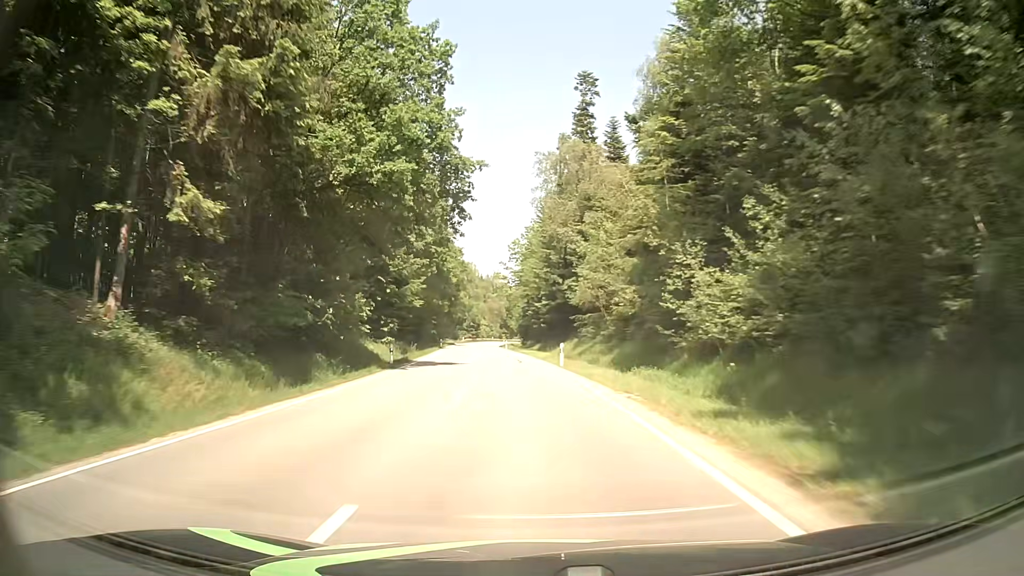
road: tertiary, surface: asphalt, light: Day
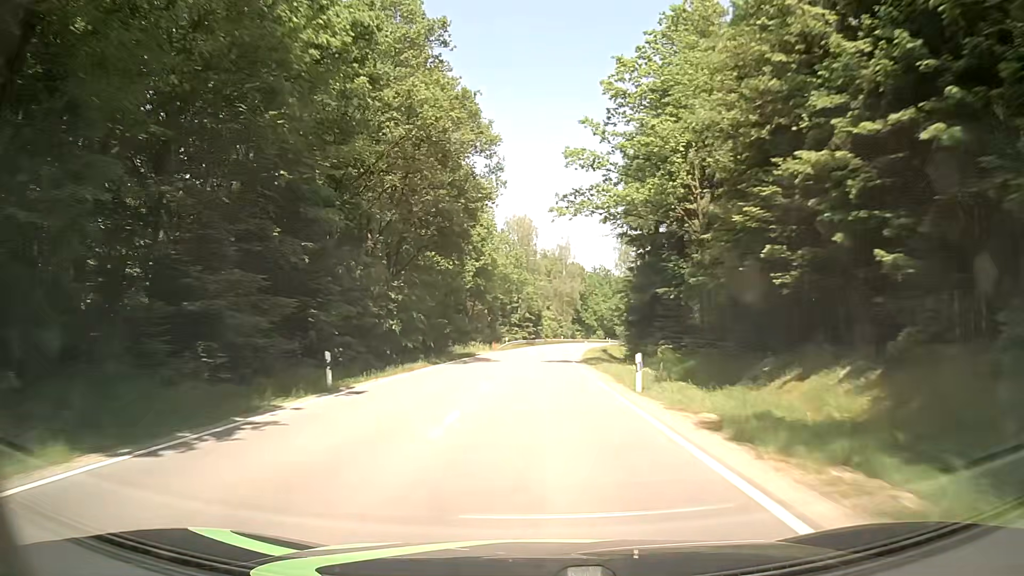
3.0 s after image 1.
(-4.6, +64.6) m; -6°
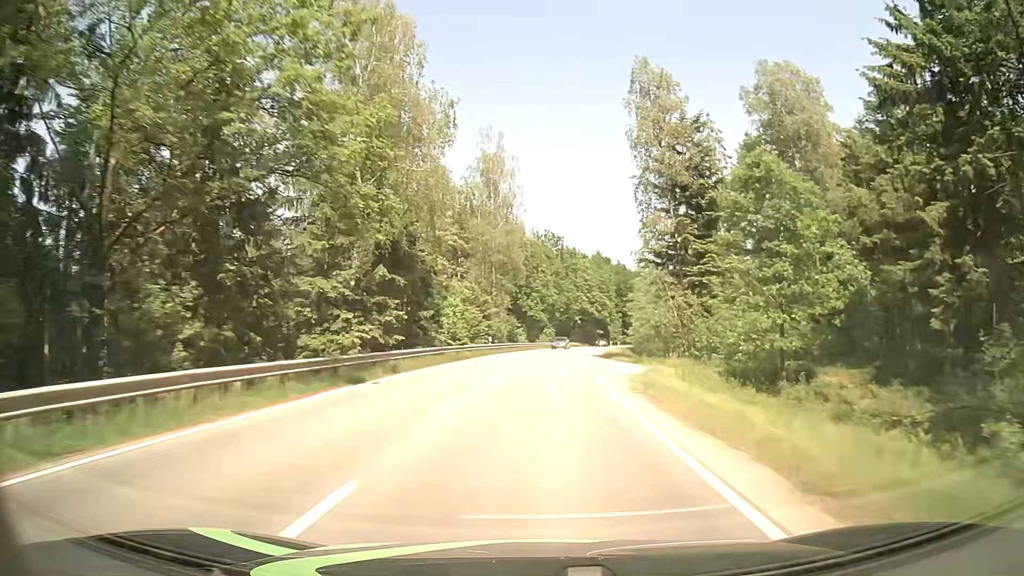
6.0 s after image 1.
(+2.3, +66.9) m; +6°
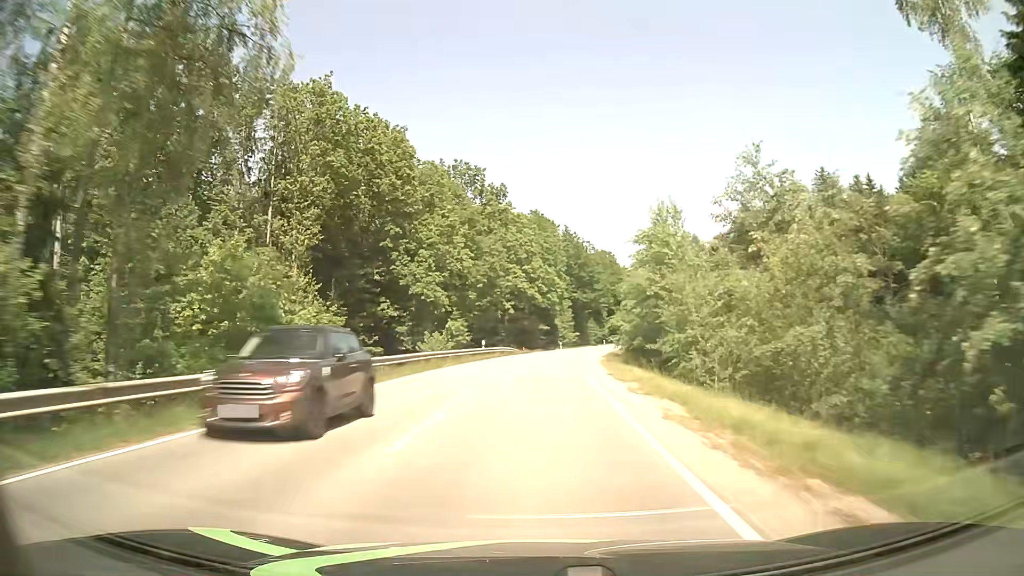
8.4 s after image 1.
(+2.9, +54.0) m; +6°
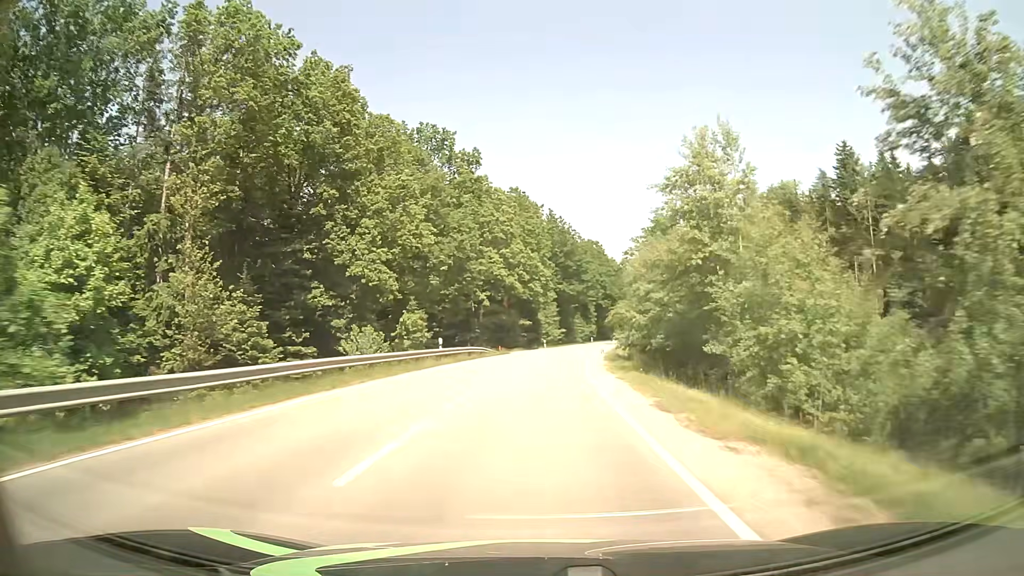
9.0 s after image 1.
(+0.2, +13.6) m; +1°
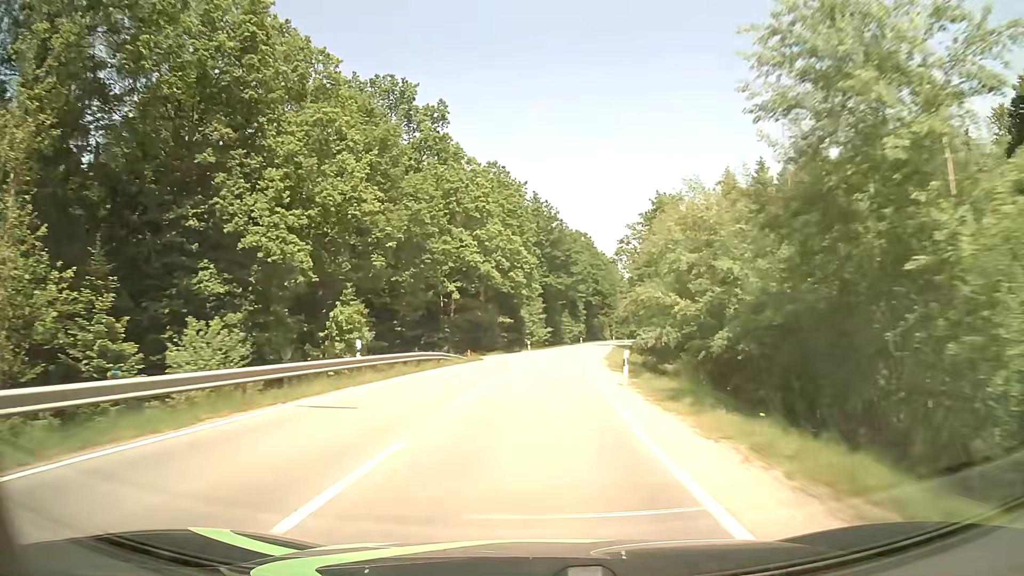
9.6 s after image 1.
(+0.3, +13.6) m; +2°
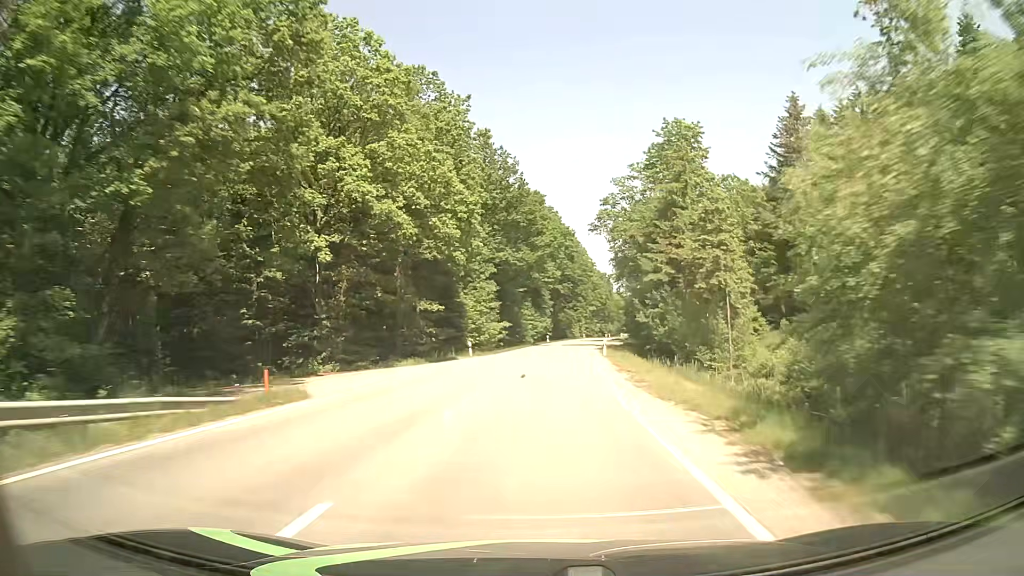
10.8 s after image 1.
(+0.7, +27.3) m; +3°
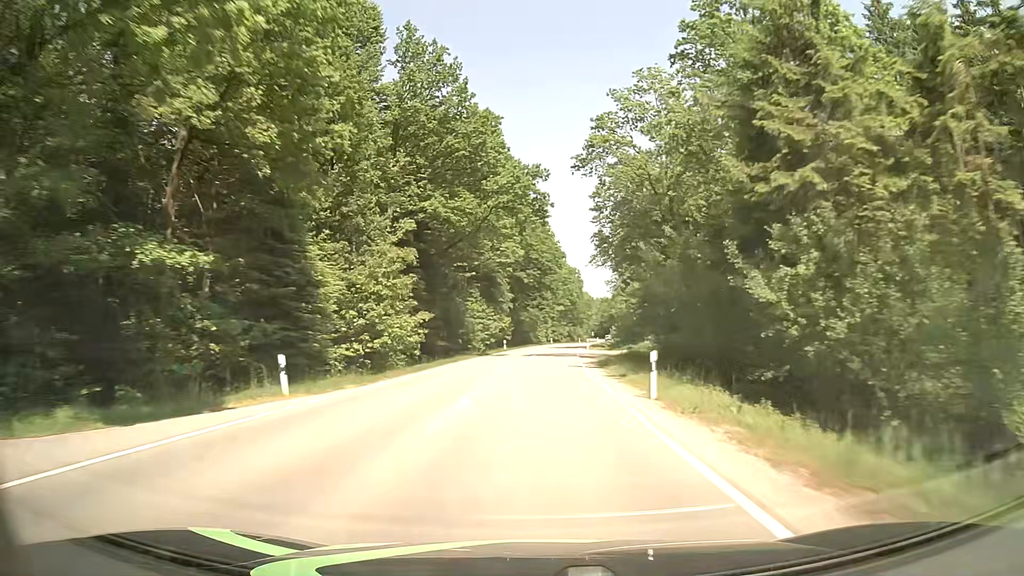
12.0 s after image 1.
(+0.9, +27.5) m; +3°
(0, +10) (0, +20) (+1, +30) (+1, +40) (+2, +50) (+2, +60) (+3, +70) (+4, +80) (+5, +90) (+6, +100) m
